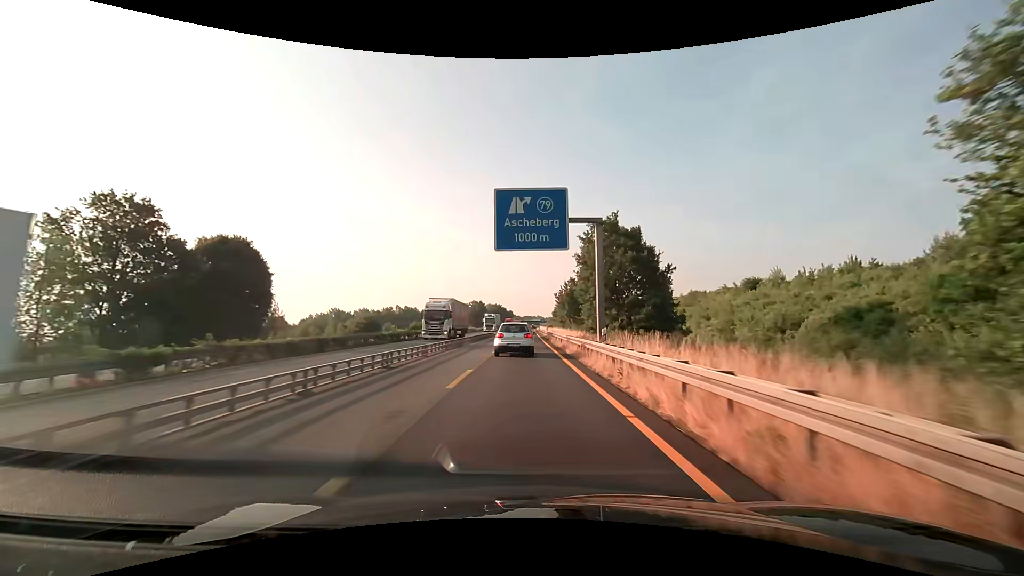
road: motorway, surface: asphalt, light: Day
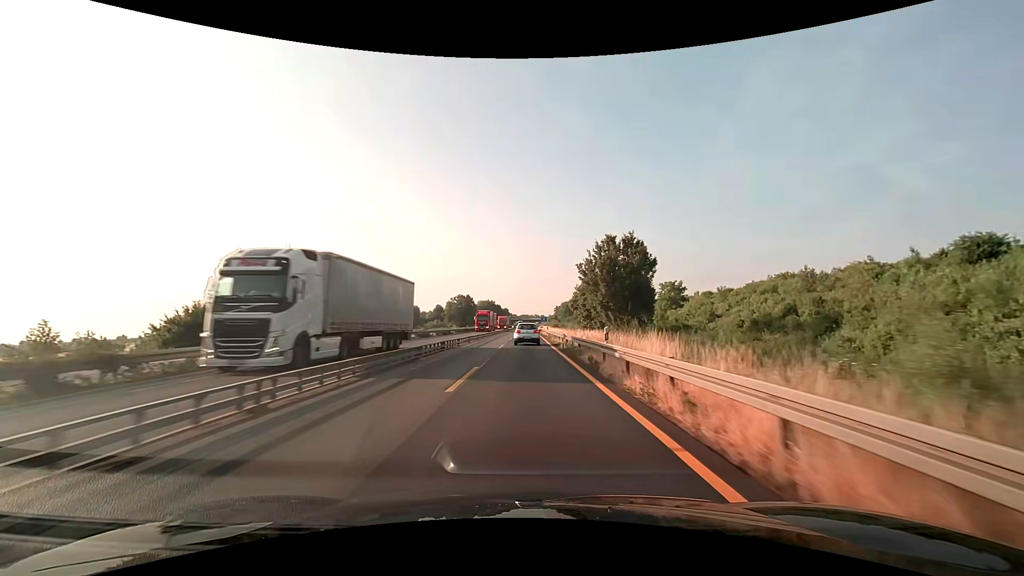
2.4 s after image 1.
(0.0, +50.2) m; 0°
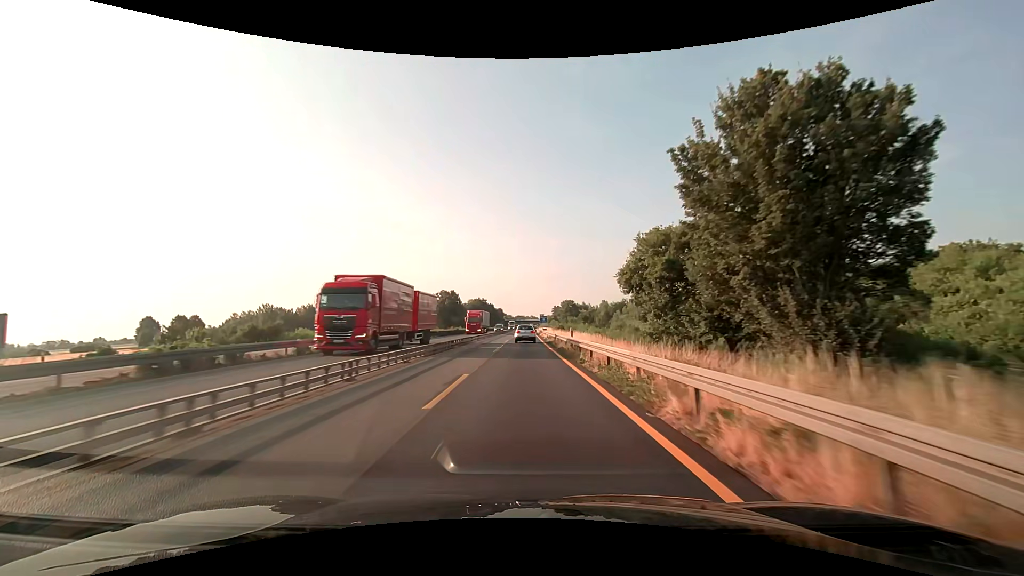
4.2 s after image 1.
(+0.2, +37.7) m; 0°
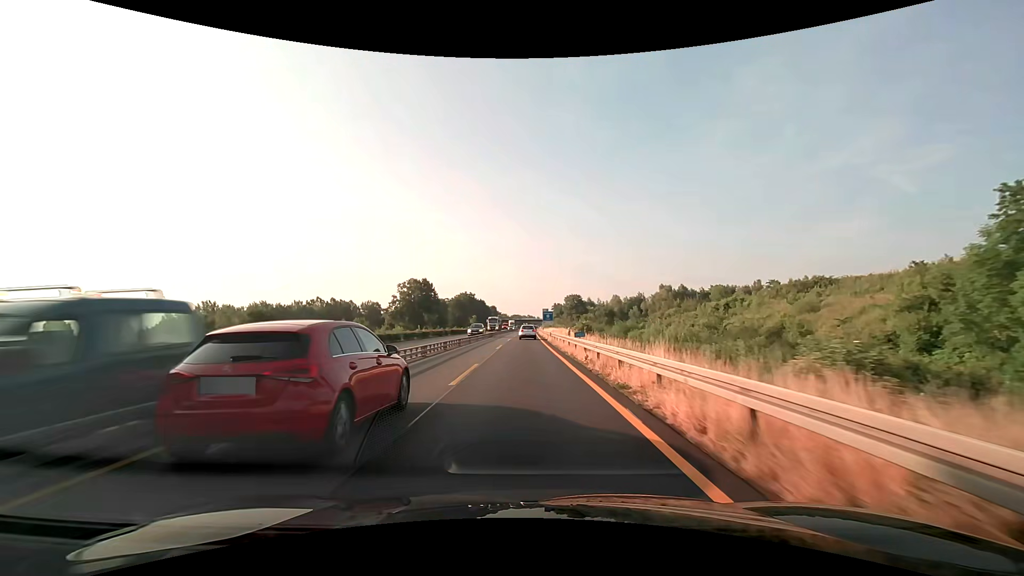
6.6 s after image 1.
(+0.2, +50.2) m; +1°
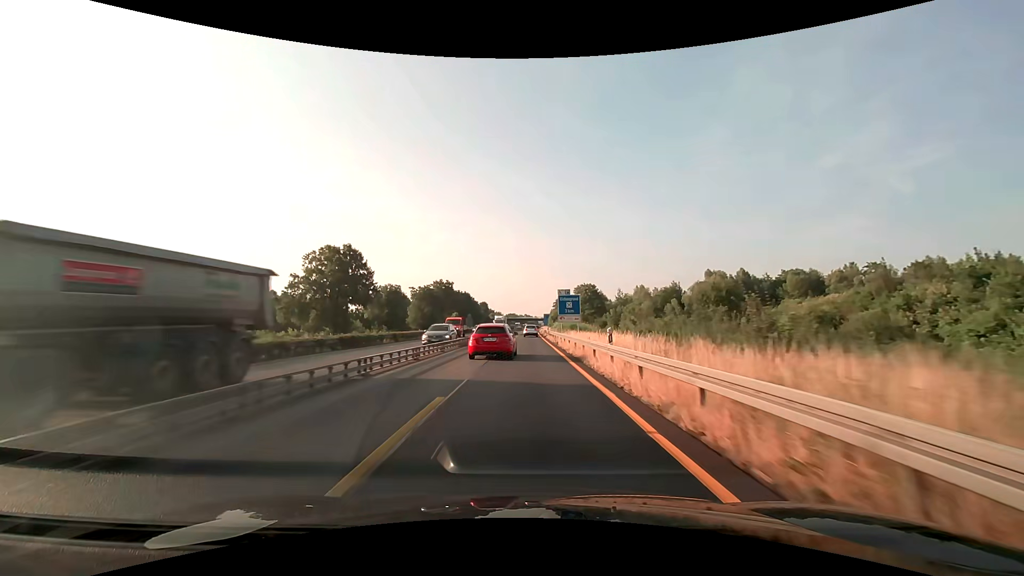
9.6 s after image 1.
(+0.1, +62.6) m; 0°
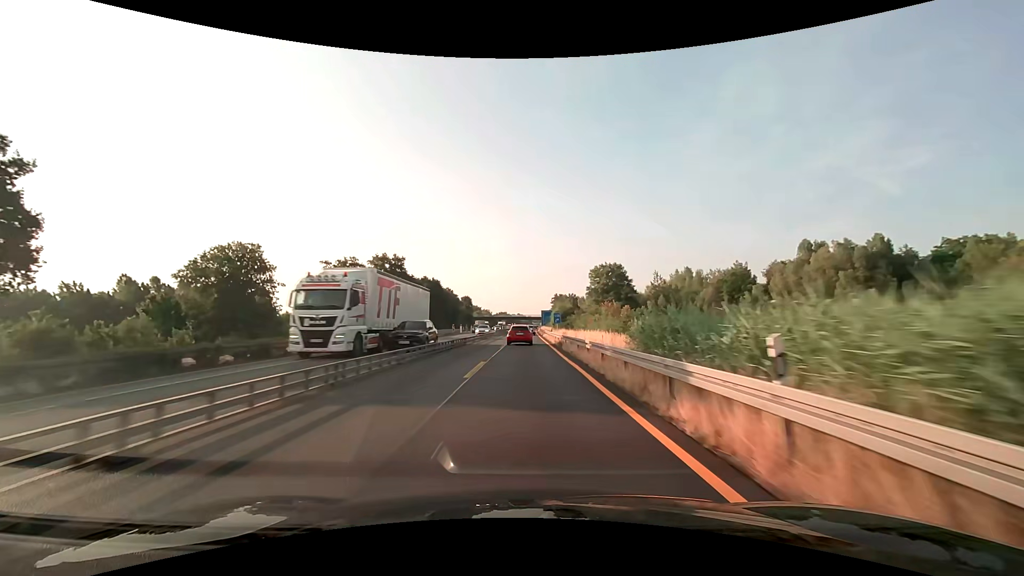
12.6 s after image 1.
(+0.5, +62.6) m; +1°
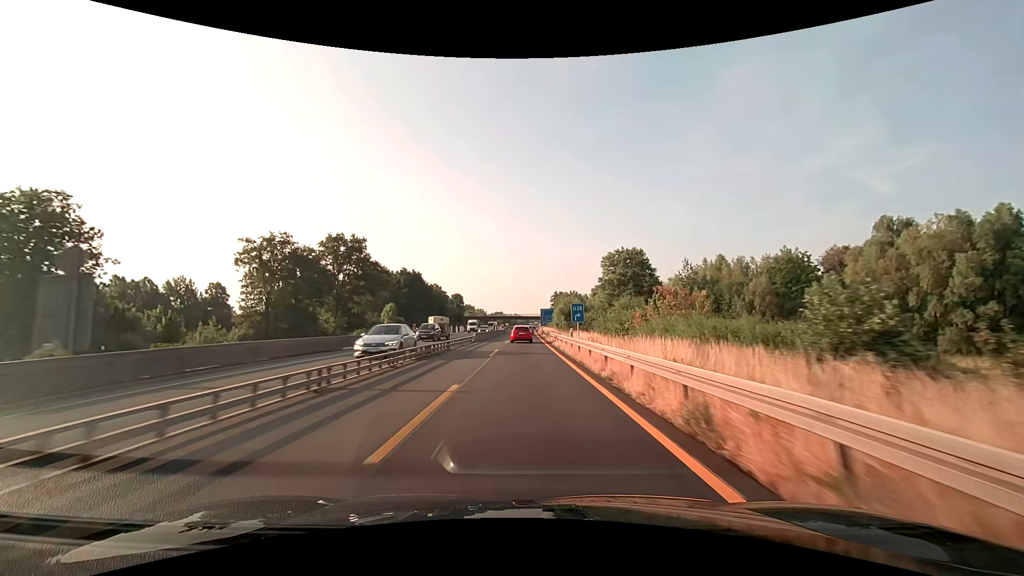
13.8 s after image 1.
(+0.1, +25.0) m; 0°
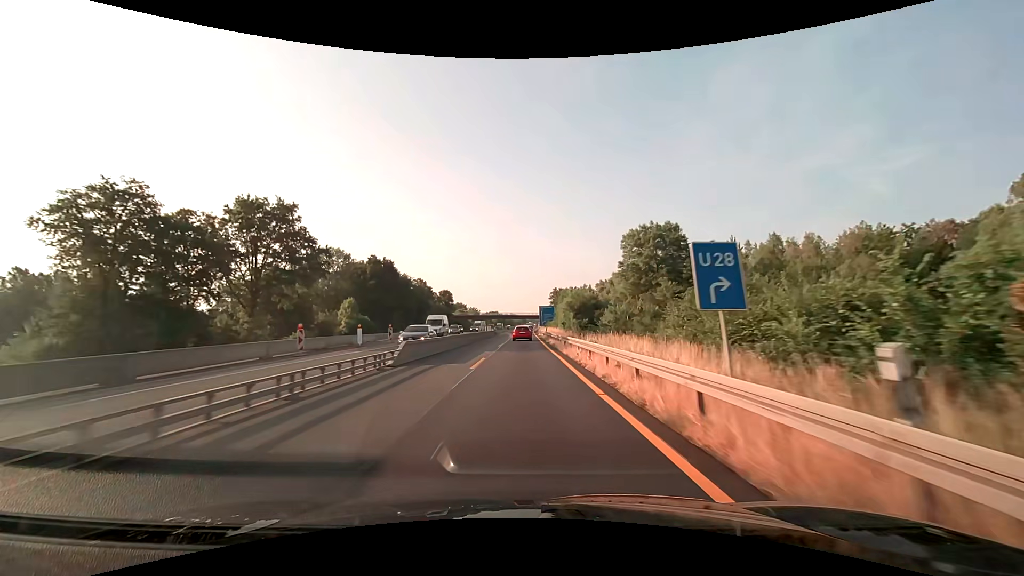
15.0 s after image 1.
(+0.1, +25.0) m; 0°
(0, +10) (0, +20) (0, +30) (0, +40) (0, +50) (0, +60) (0, +70) (0, +80) (0, +90) (+1, +100) m
